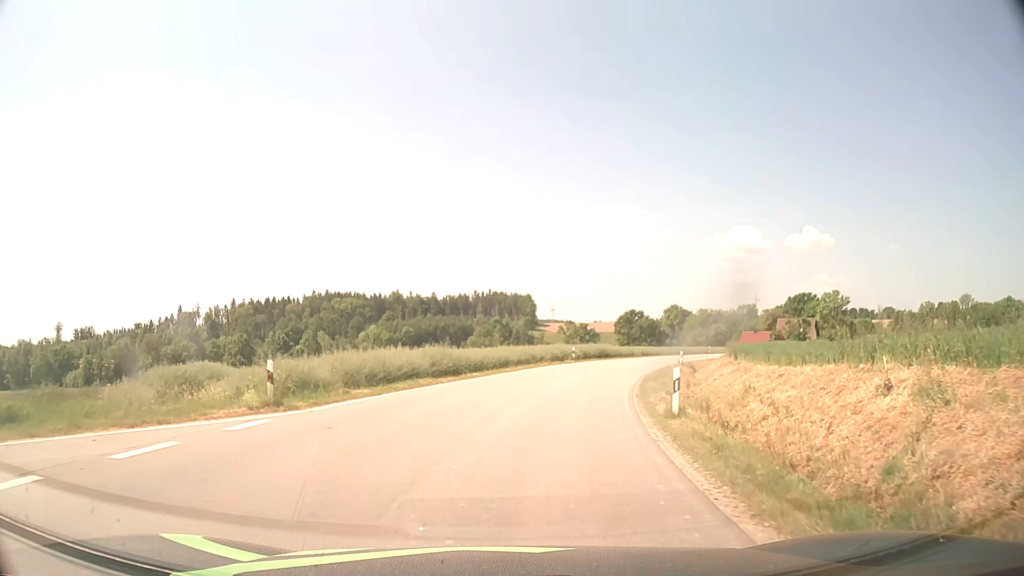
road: tertiary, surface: asphalt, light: Day
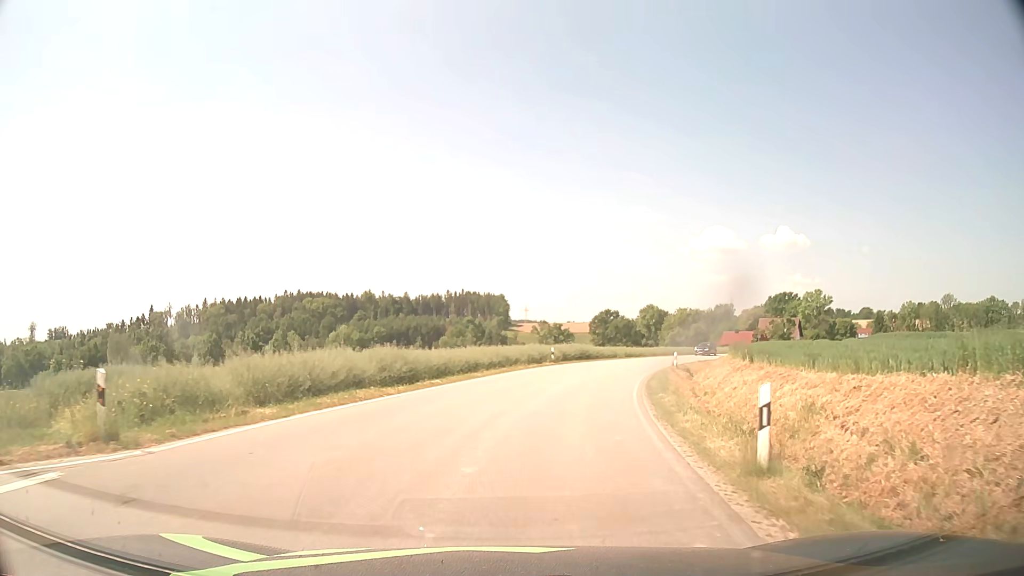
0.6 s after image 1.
(+0.1, +5.6) m; +2°
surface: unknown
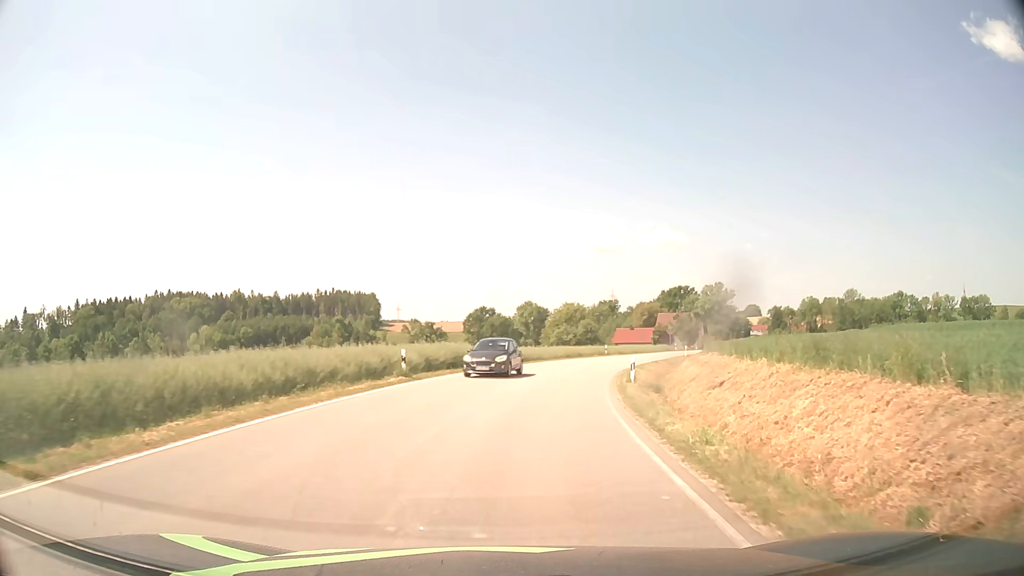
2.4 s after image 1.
(+1.8, +19.1) m; +11°
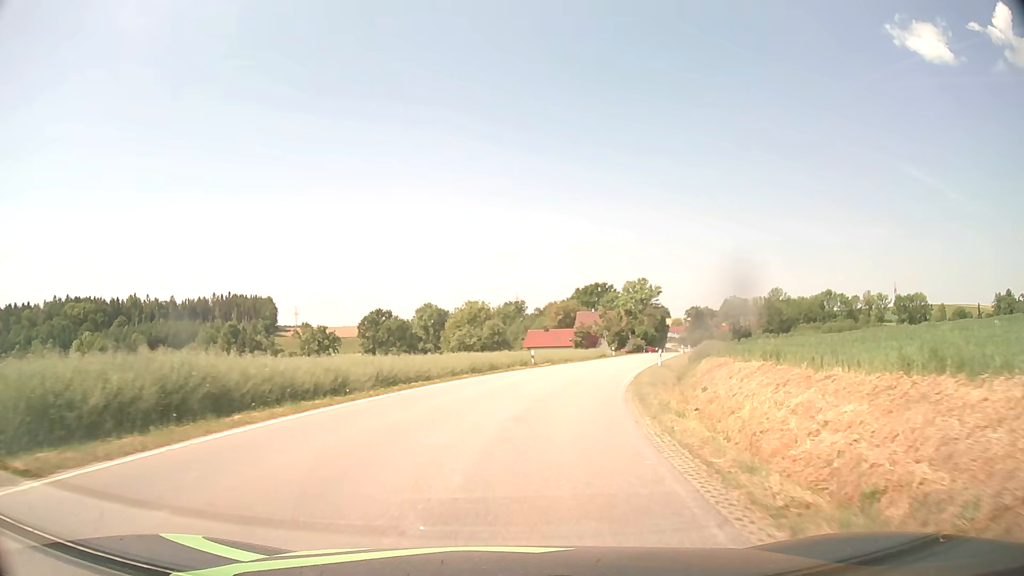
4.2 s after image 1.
(+1.7, +22.1) m; +8°
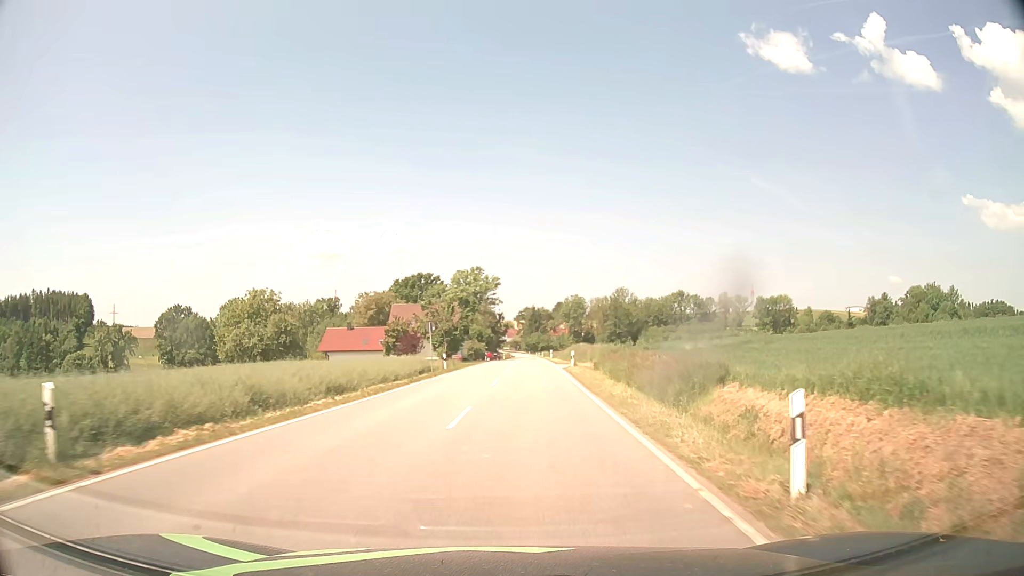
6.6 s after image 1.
(+4.4, +32.7) m; +15°
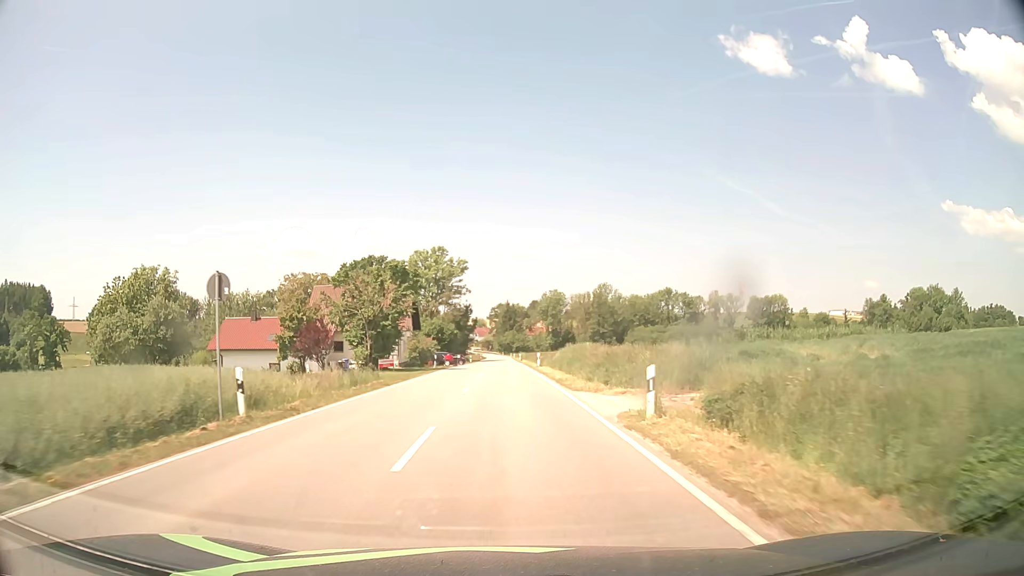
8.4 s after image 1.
(+0.9, +27.6) m; +3°
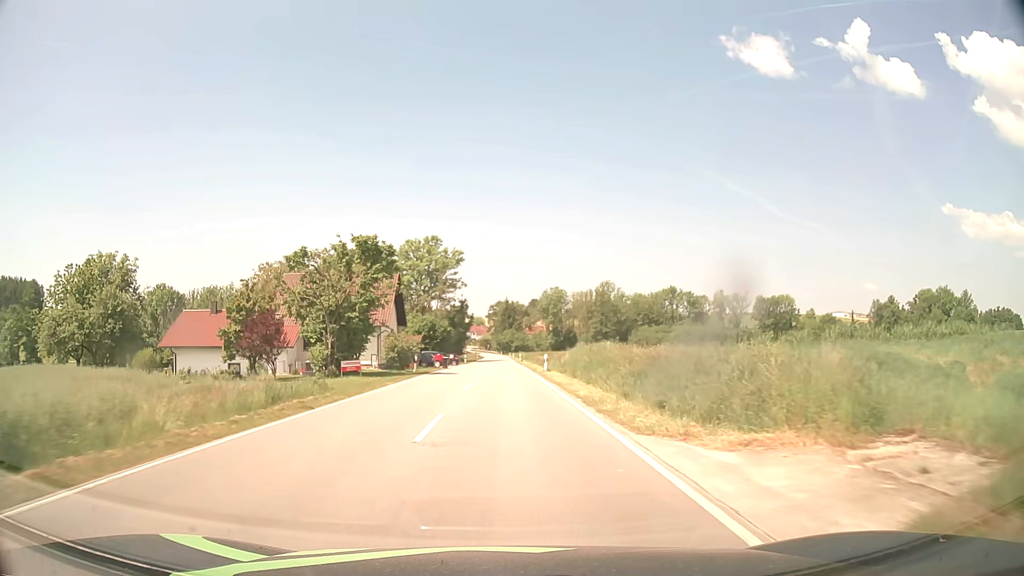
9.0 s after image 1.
(0.0, +9.7) m; 0°
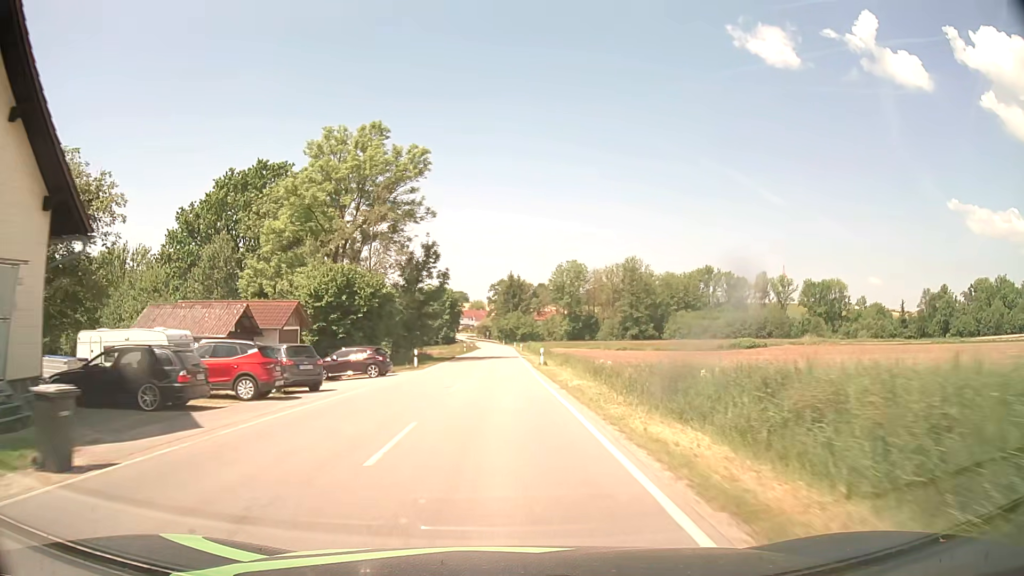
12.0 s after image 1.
(+0.1, +49.9) m; 0°
(0, +10) (0, +20) (0, +30) (0, +40) (0, +50) (0, +60) (0, +70) (0, +80) (0, +90) (0, +100) m
